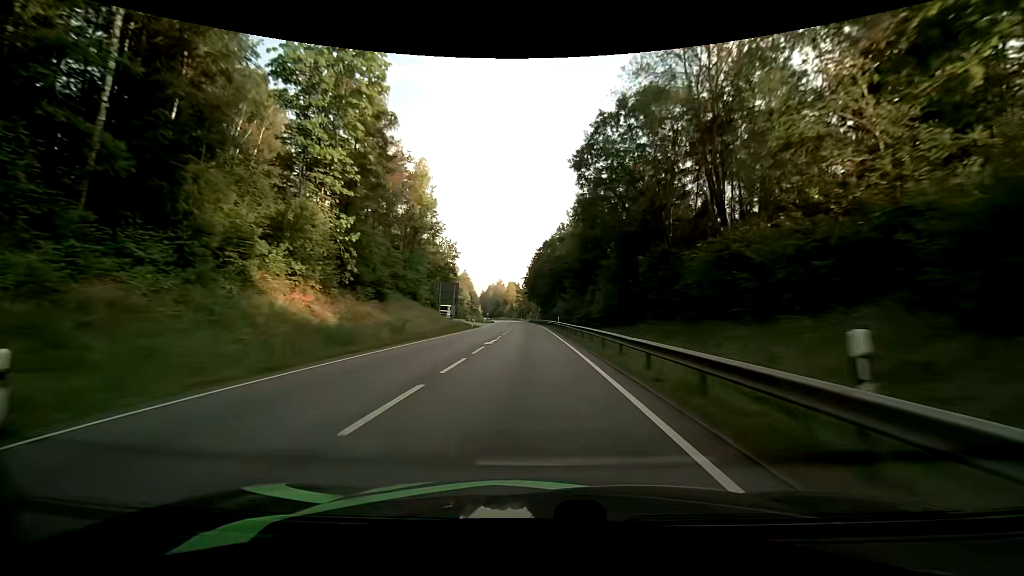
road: primary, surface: asphalt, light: Day
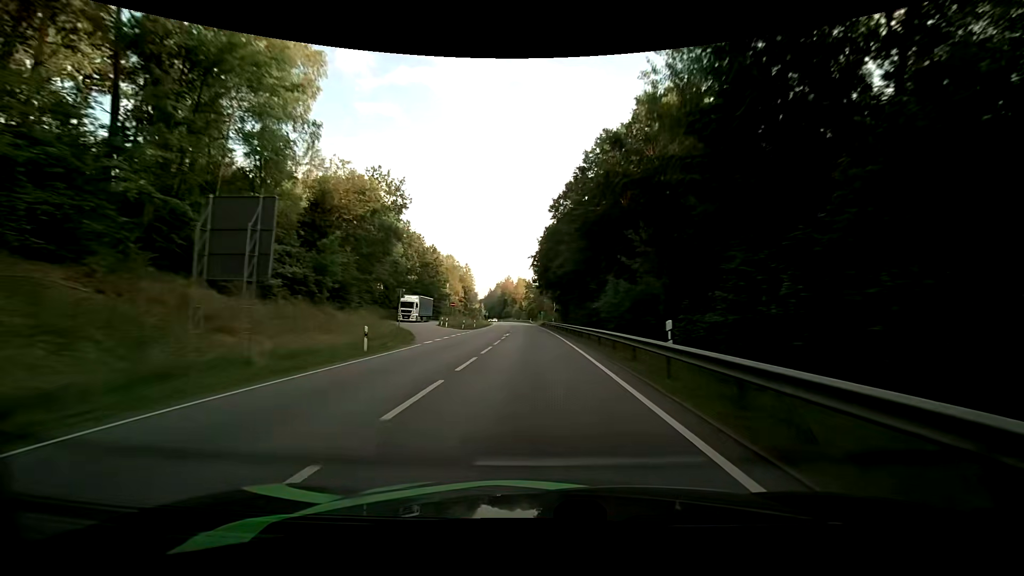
(-0.7, +41.1) m; -2°
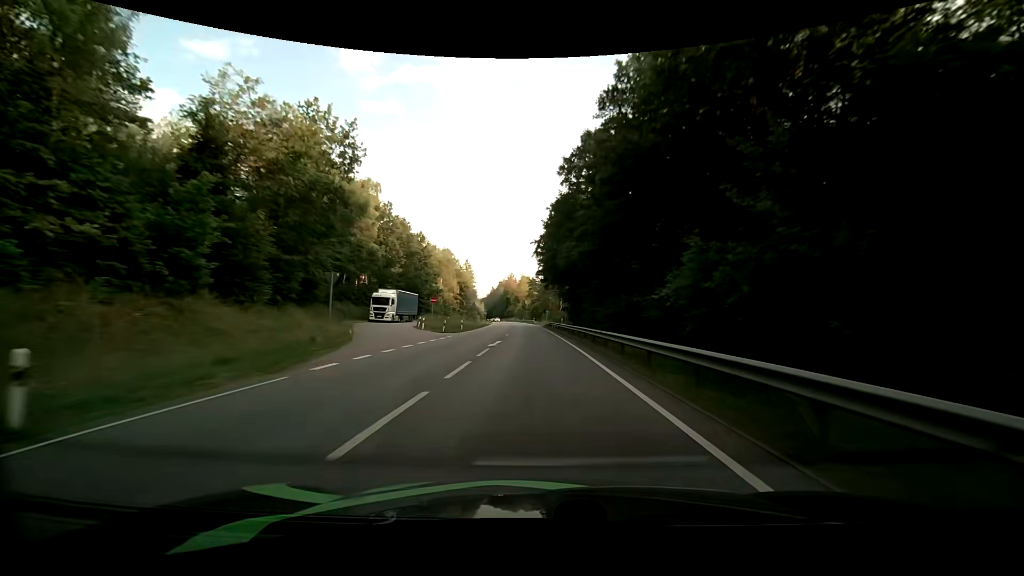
(0.0, +13.9) m; 0°
(0, +10) (0, +20) (0, +30) (-1, +40) (-1, +50) (-1, +60) (-2, +70) (-2, +80) (-3, +90) (-3, +100) m
